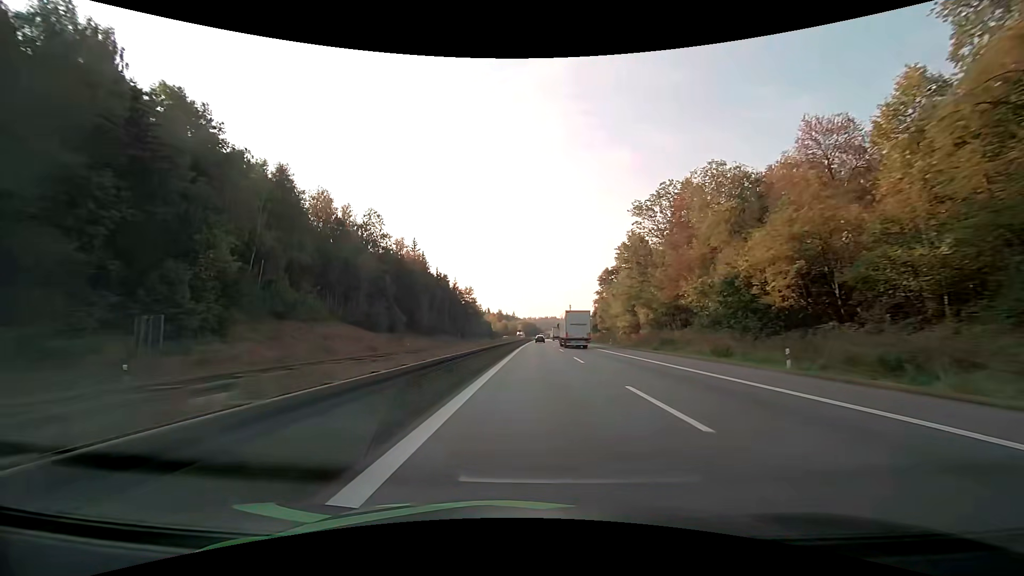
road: motorway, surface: asphalt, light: Day
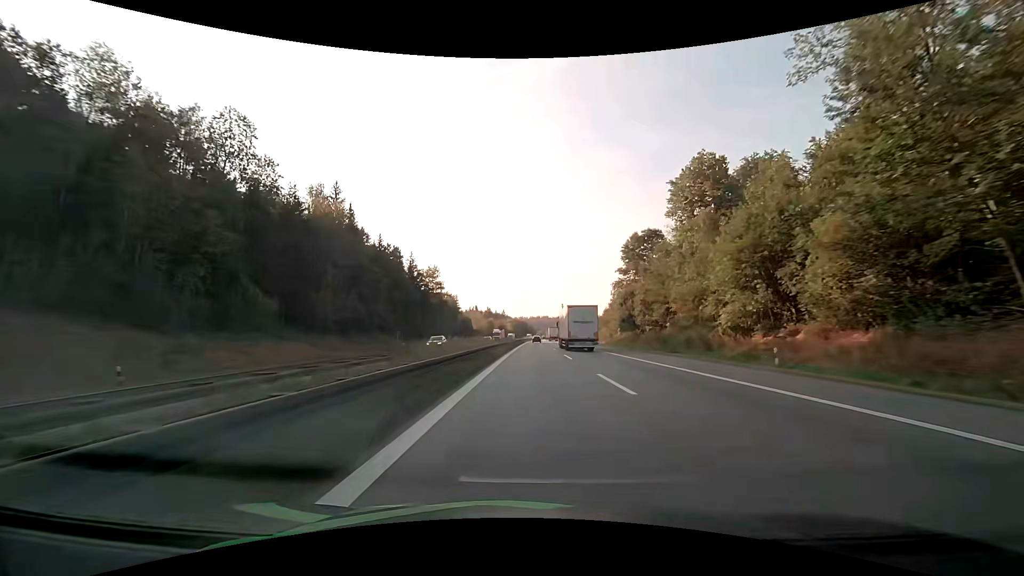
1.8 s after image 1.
(+0.5, +48.4) m; +1°
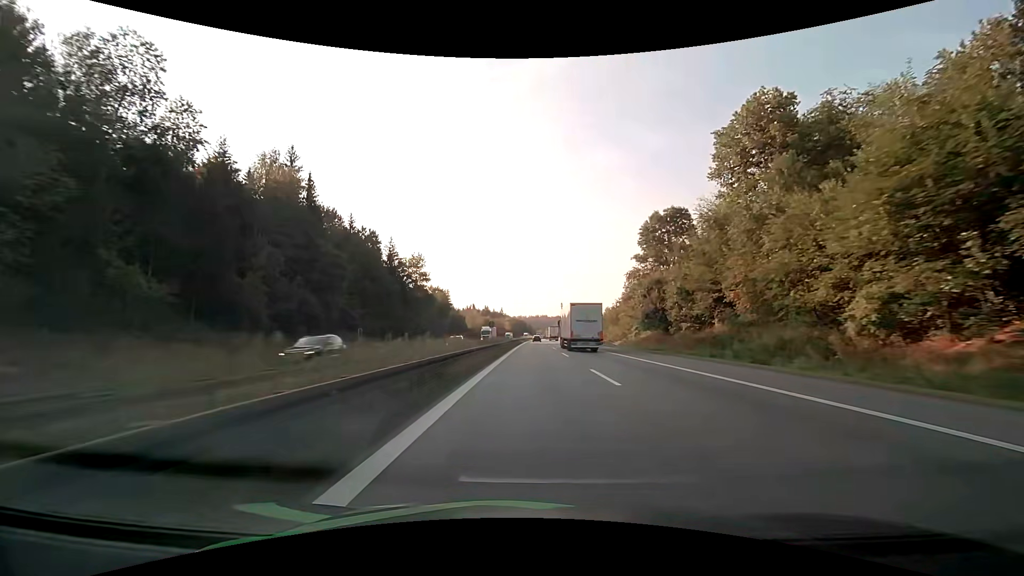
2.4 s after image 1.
(0.0, +15.6) m; 0°
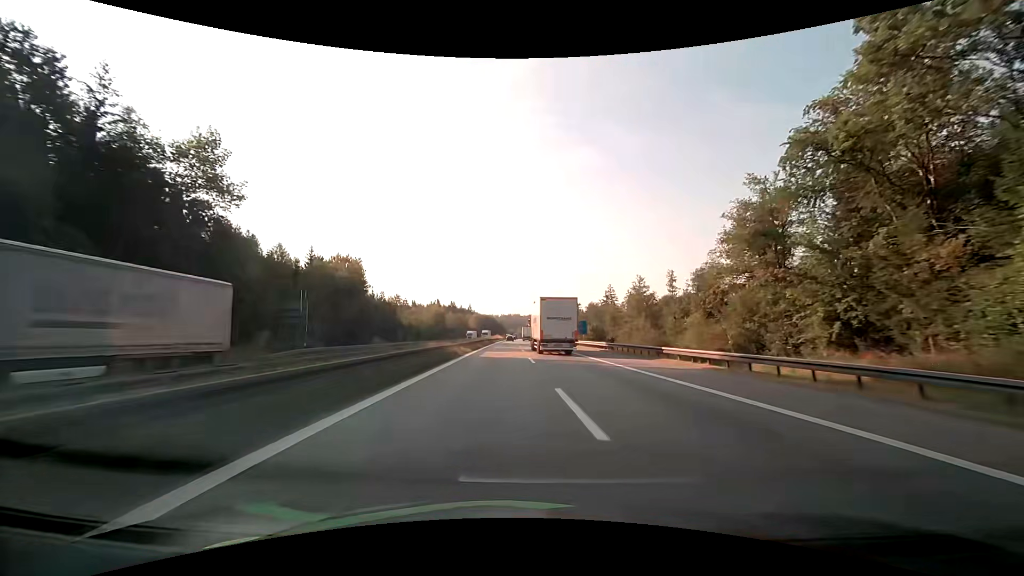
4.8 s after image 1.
(+1.3, +59.6) m; +3°
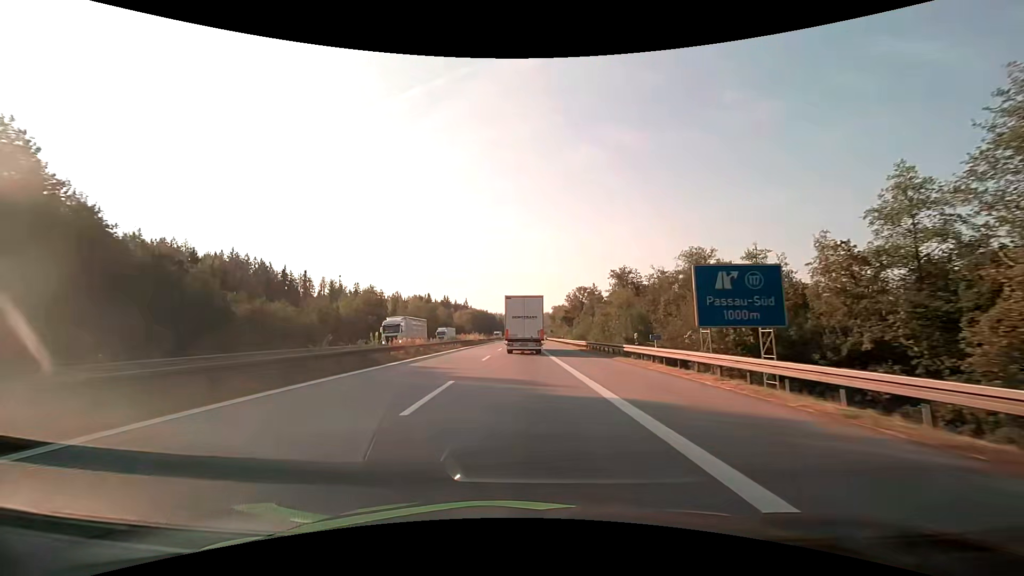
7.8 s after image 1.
(+0.6, +68.6) m; 0°
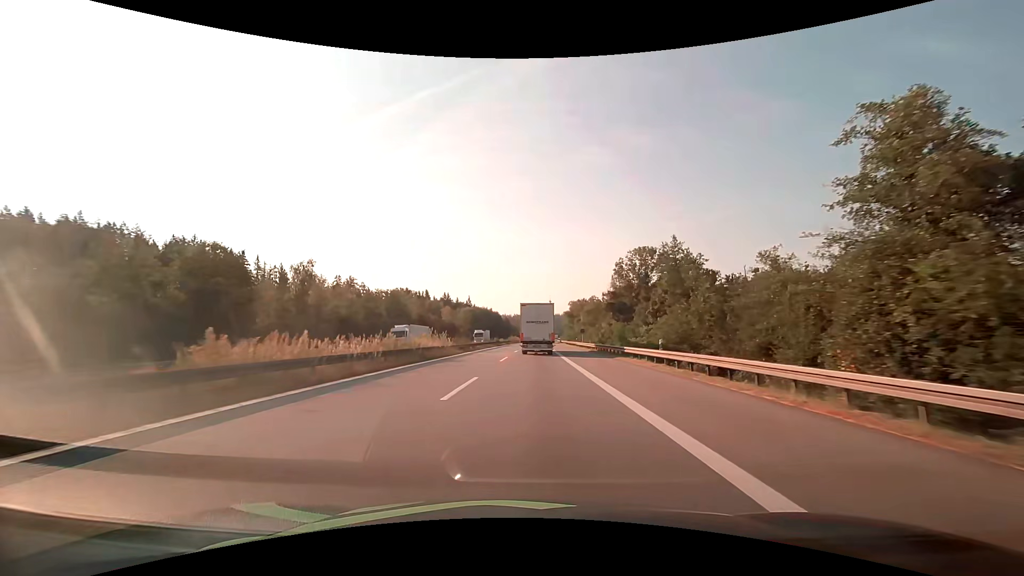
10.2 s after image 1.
(-0.9, +50.8) m; -1°
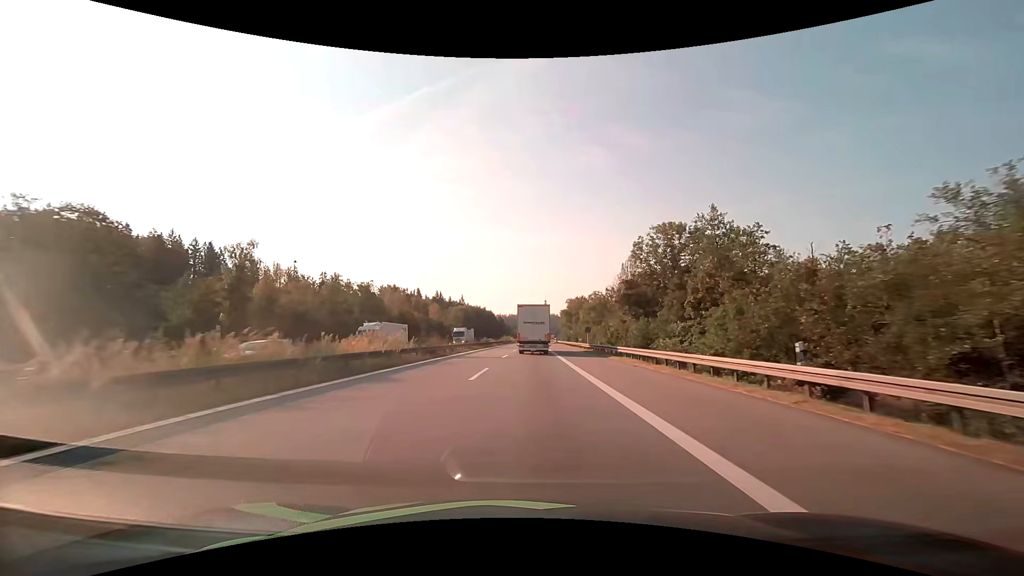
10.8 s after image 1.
(+0.1, +12.7) m; 0°
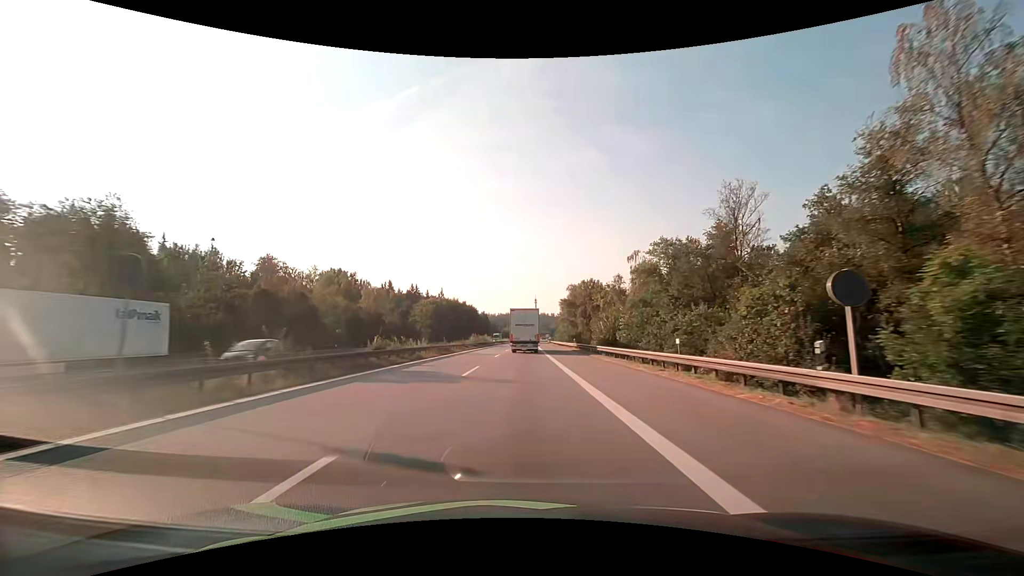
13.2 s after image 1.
(+0.7, +51.6) m; +1°
(0, +10) (0, +20) (0, +30) (0, +40) (0, +50) (0, +60) (0, +70) (0, +80) (0, +90) (0, +100) m
